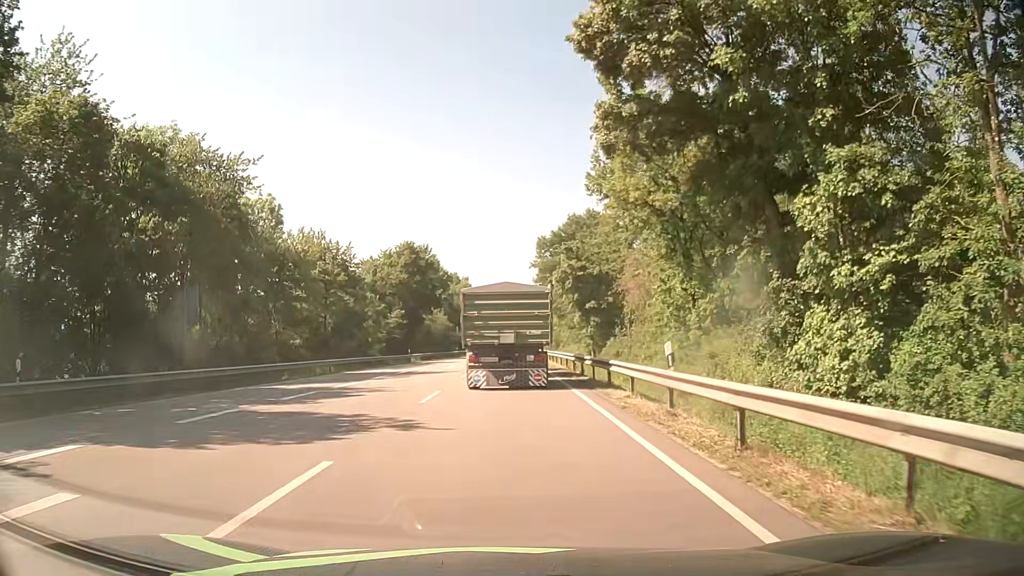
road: primary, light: Day
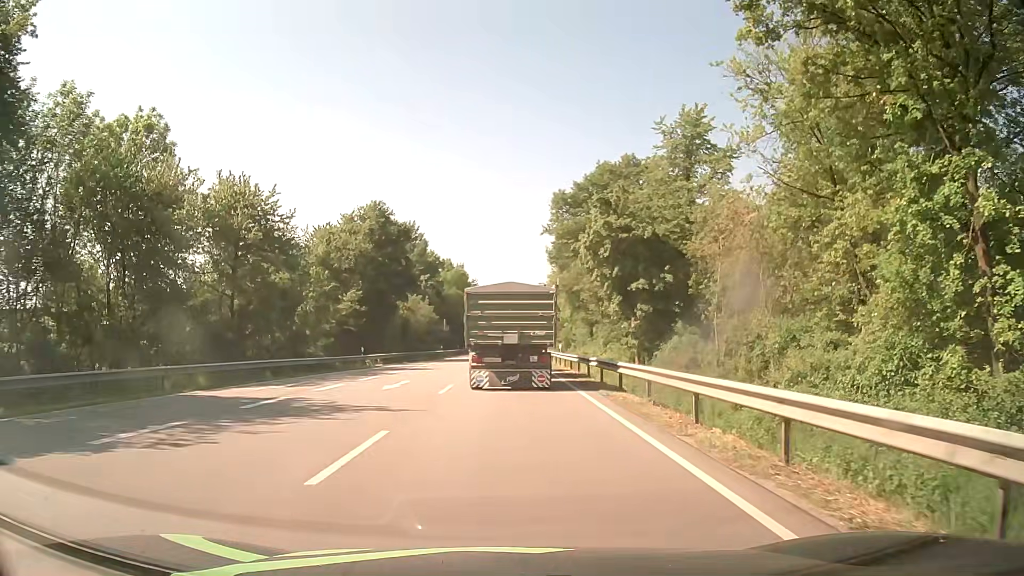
(+0.2, +21.1) m; 0°
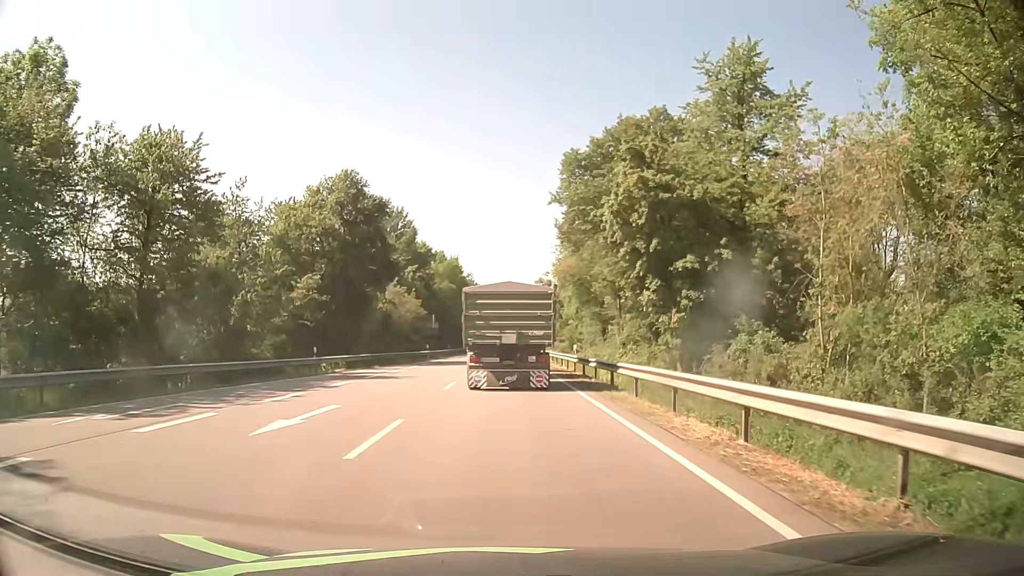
(+0.1, +10.6) m; 0°
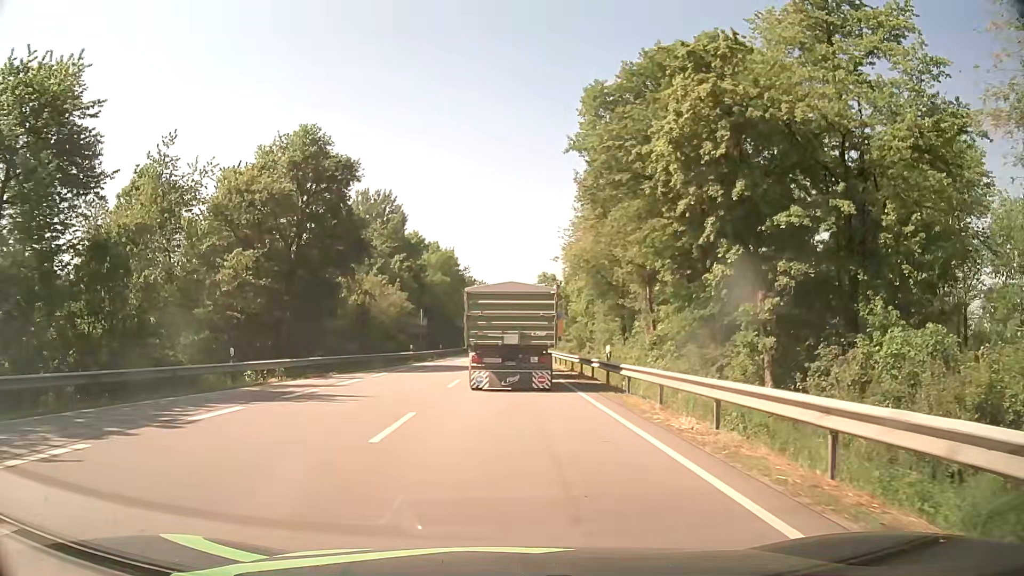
(0.0, +10.6) m; 0°
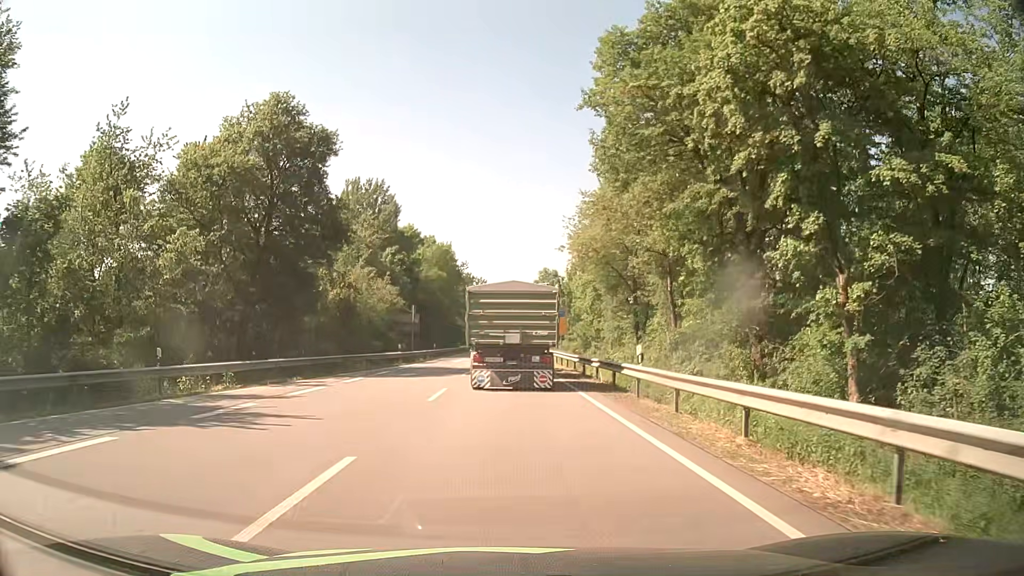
(0.0, +5.3) m; 0°
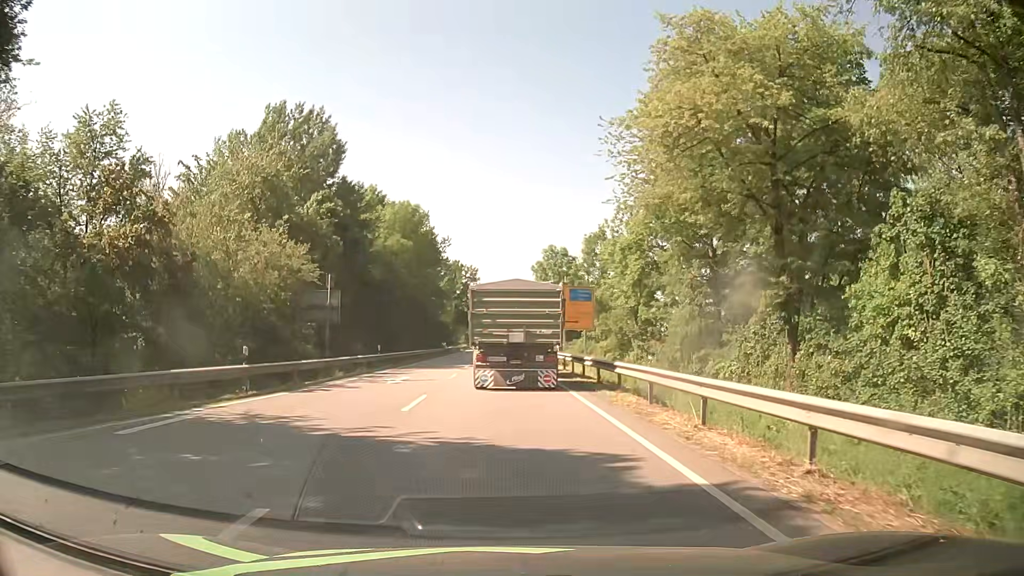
(+0.2, +26.5) m; +1°
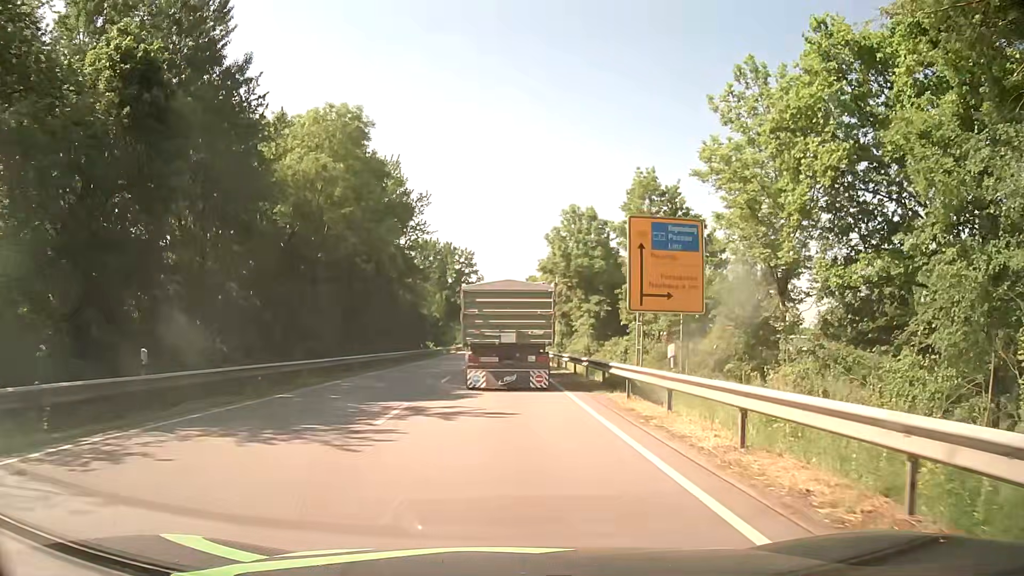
(-0.3, +26.2) m; -1°
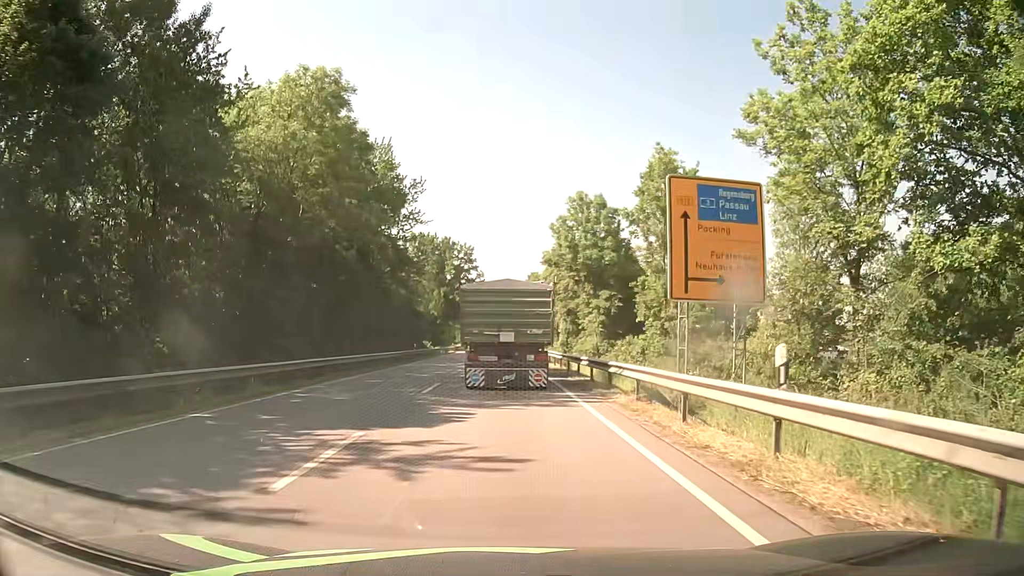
(0.0, +5.2) m; +1°
(0, +10) (0, +20) (0, +30) (-1, +40) (-1, +50) (-1, +60) (-1, +70) (-1, +80) (-2, +90) (-2, +100) m
